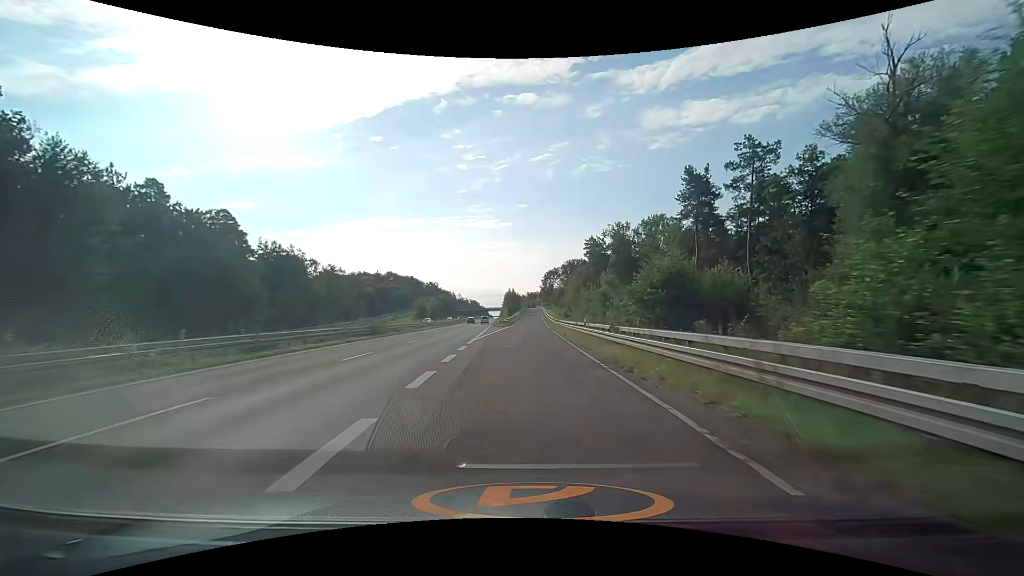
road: trunk_link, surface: asphalt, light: Day
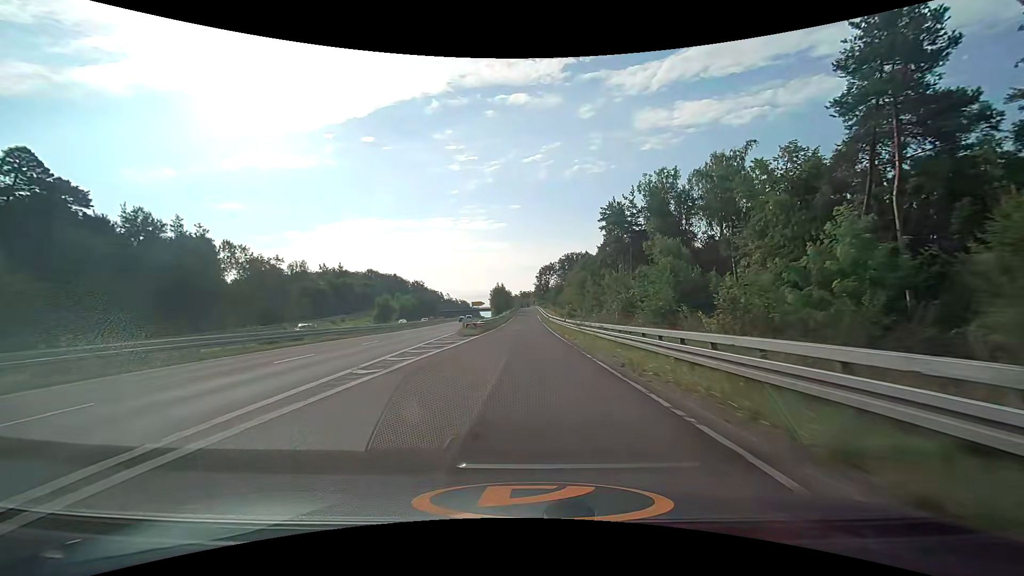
(+0.2, +35.2) m; 0°
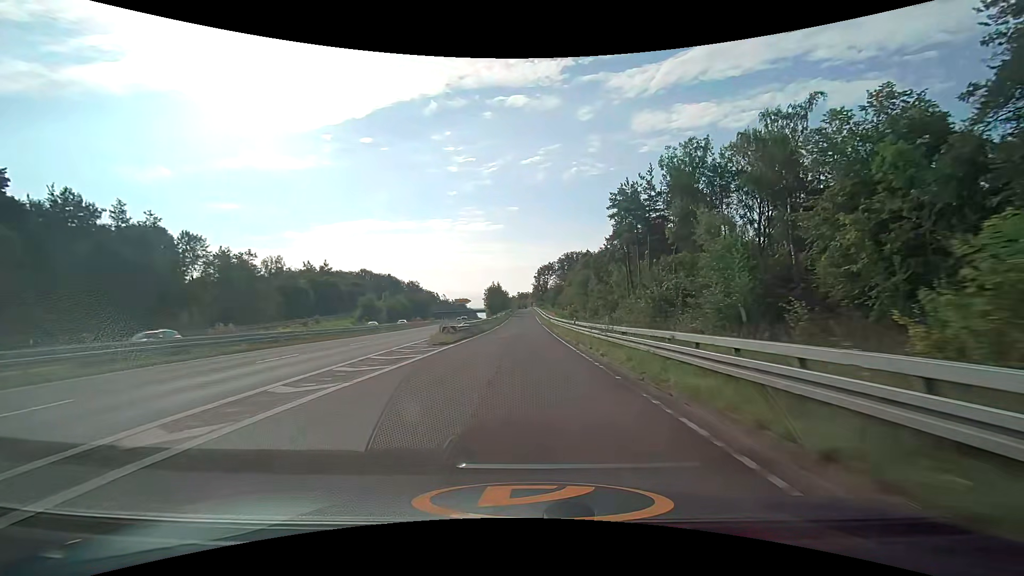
(+0.1, +11.2) m; +1°
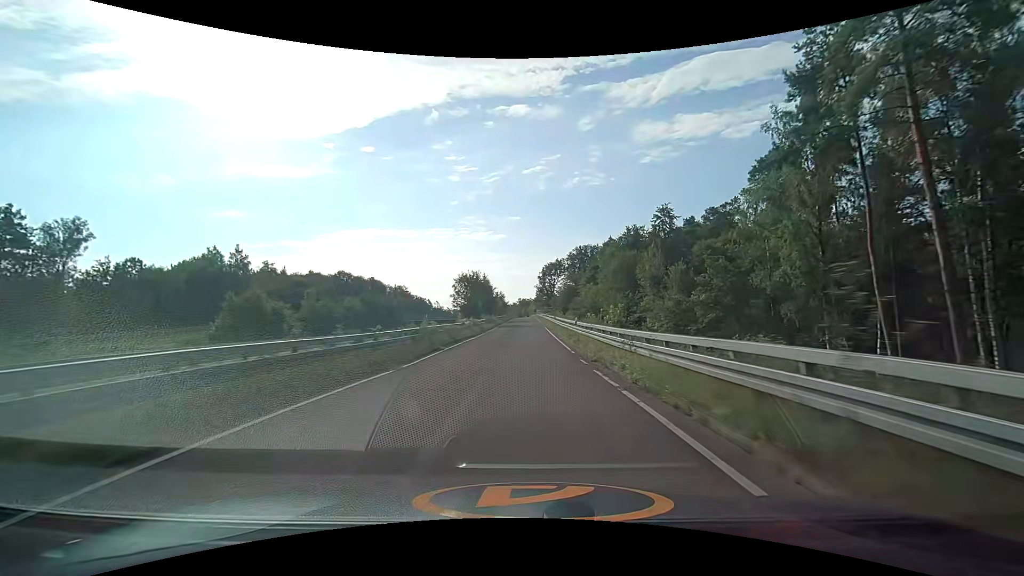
(0.0, +52.5) m; 0°
